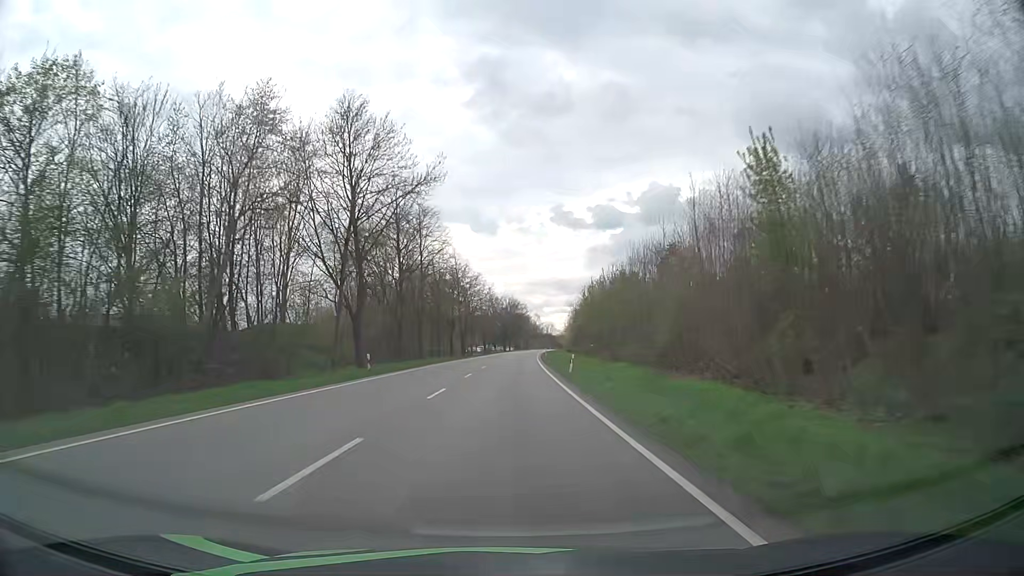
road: primary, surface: asphalt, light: Day
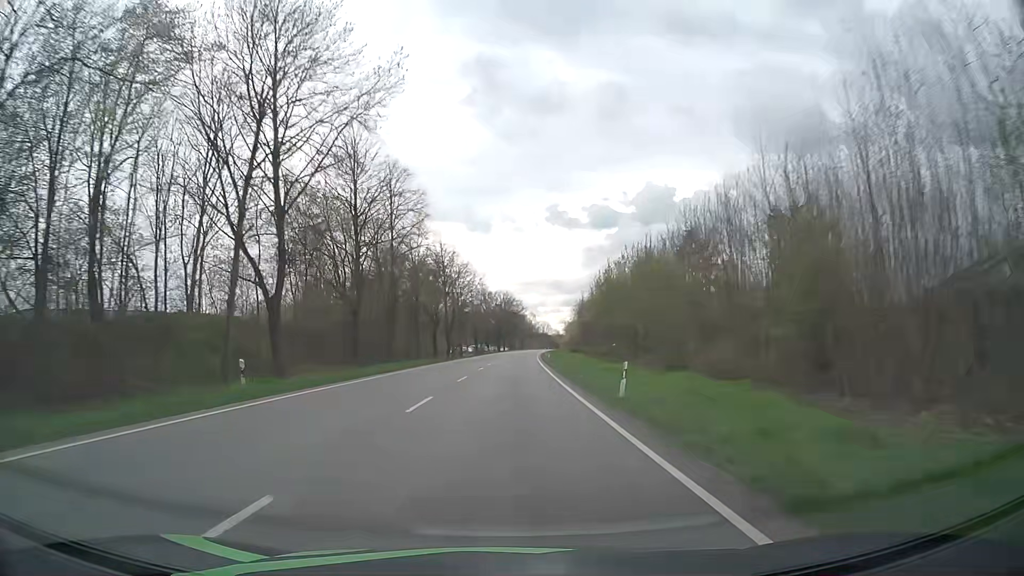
(0.0, +15.6) m; 0°
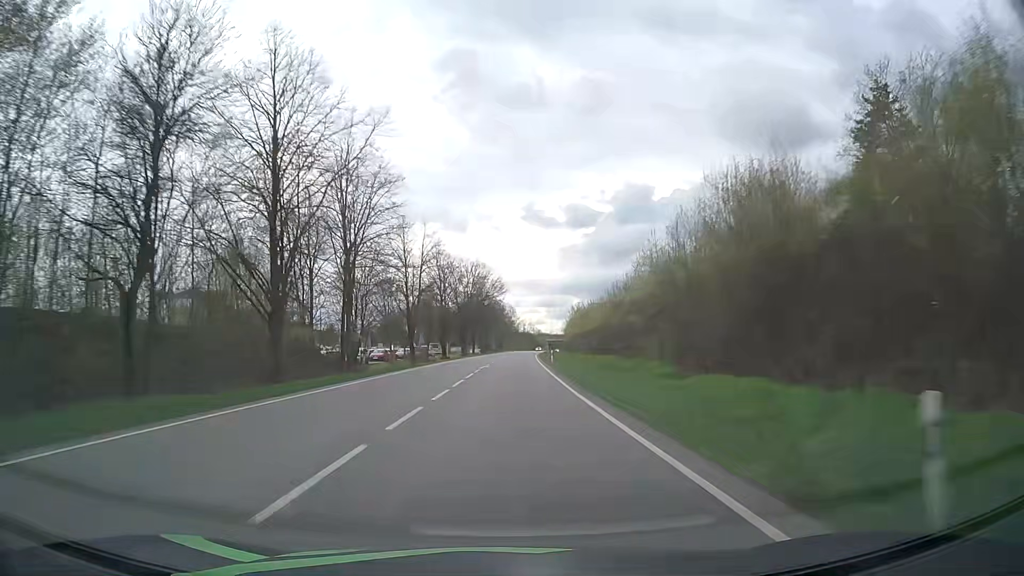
(+1.1, +62.3) m; +2°
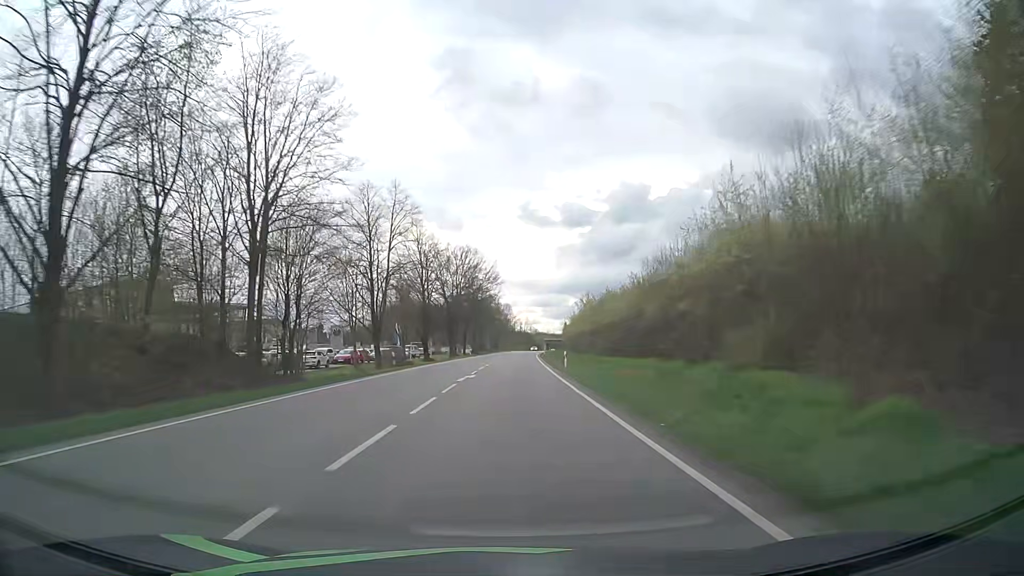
(+0.1, +15.6) m; +1°
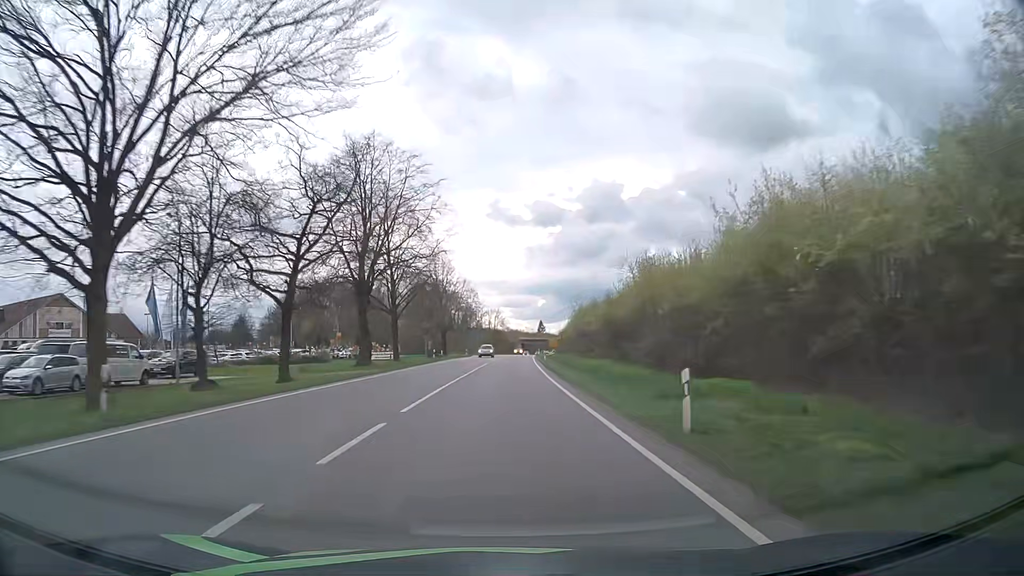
(+1.5, +77.8) m; +2°
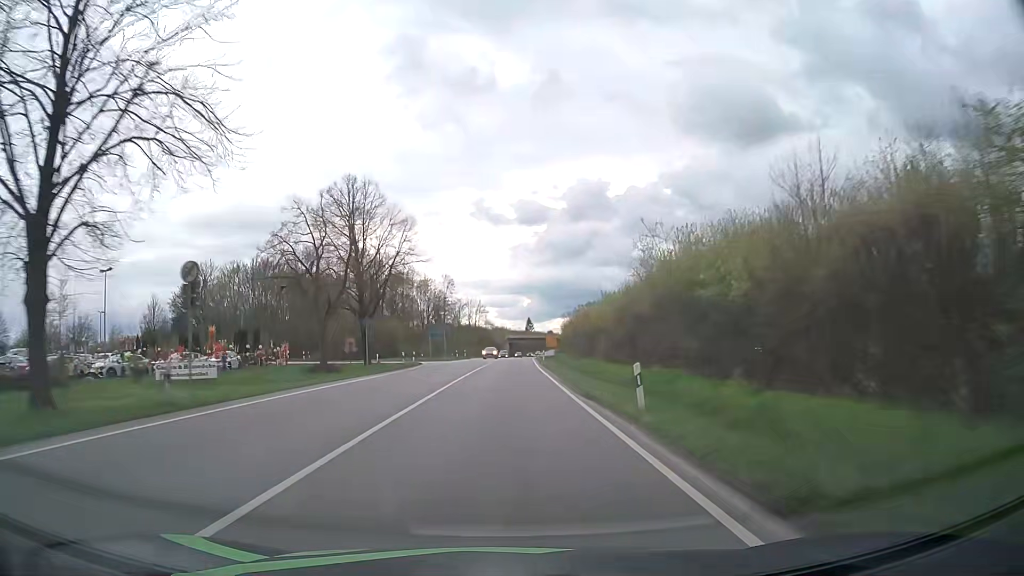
(+0.6, +46.7) m; +1°
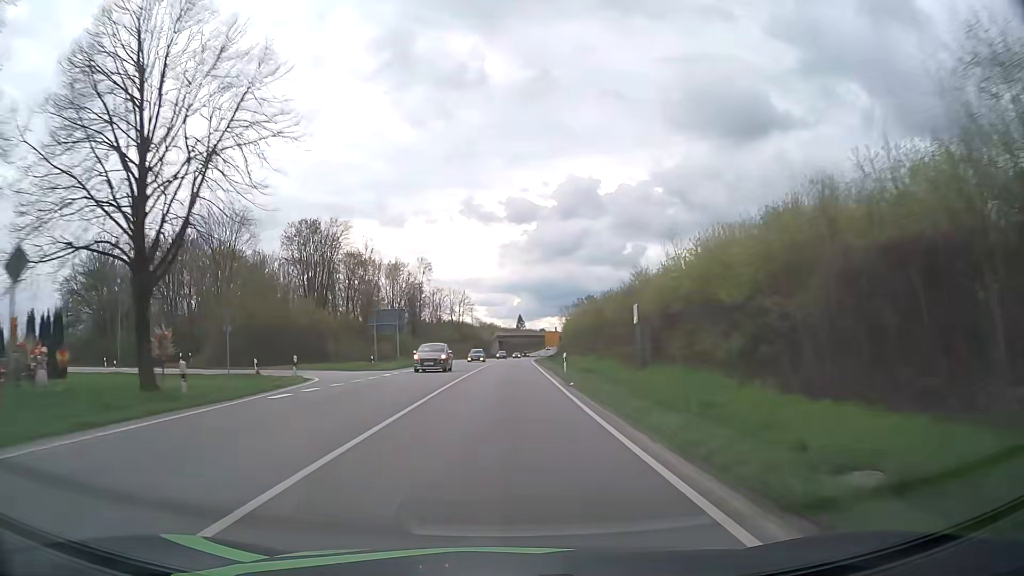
(+0.2, +31.1) m; +1°
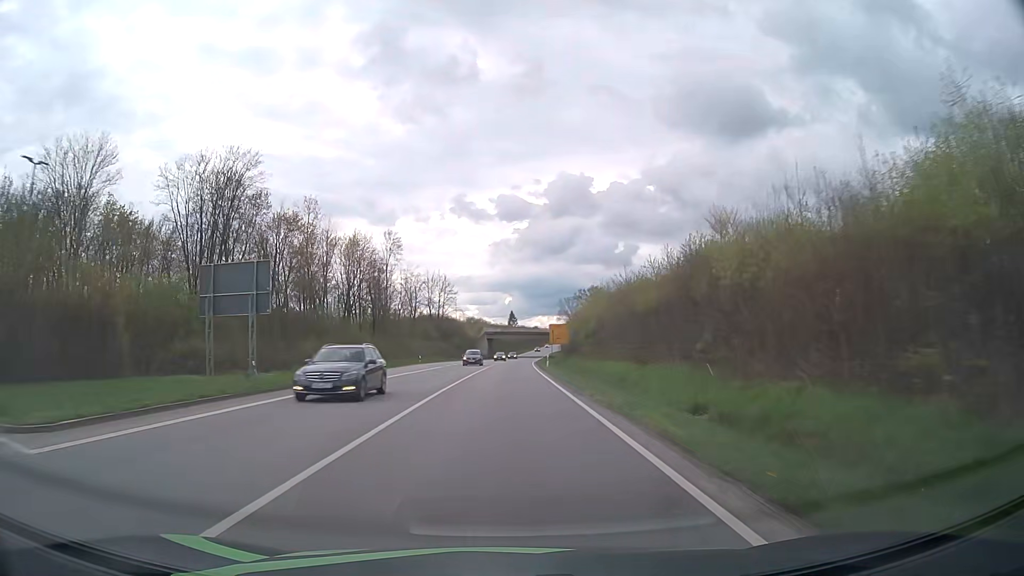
(+0.2, +31.2) m; +1°
(0, +10) (0, +20) (0, +30) (0, +40) (+1, +50) (+1, +60) (+1, +70) (+2, +80) (+2, +90) (+2, +100) m
